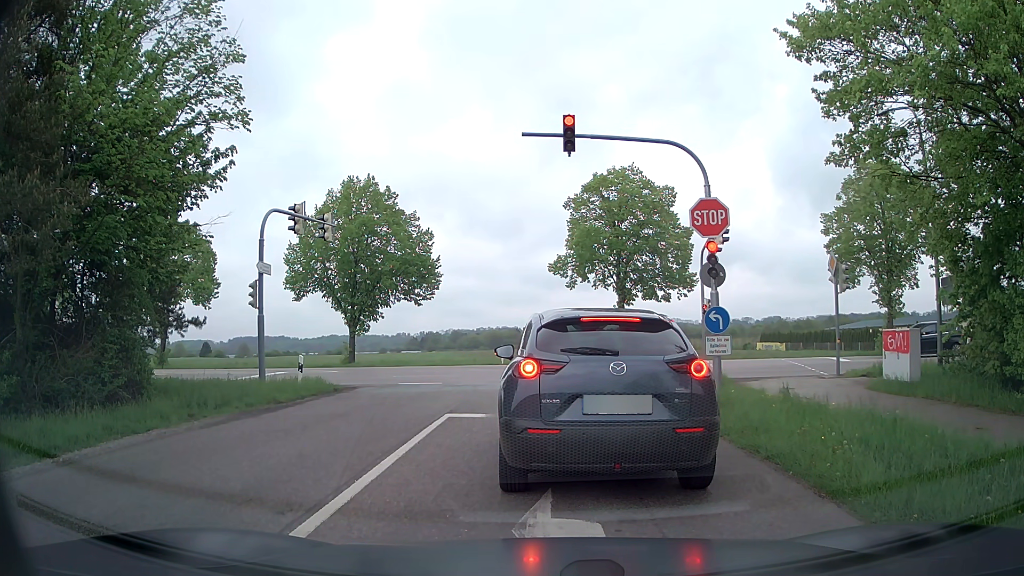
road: tertiary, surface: asphalt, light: Day
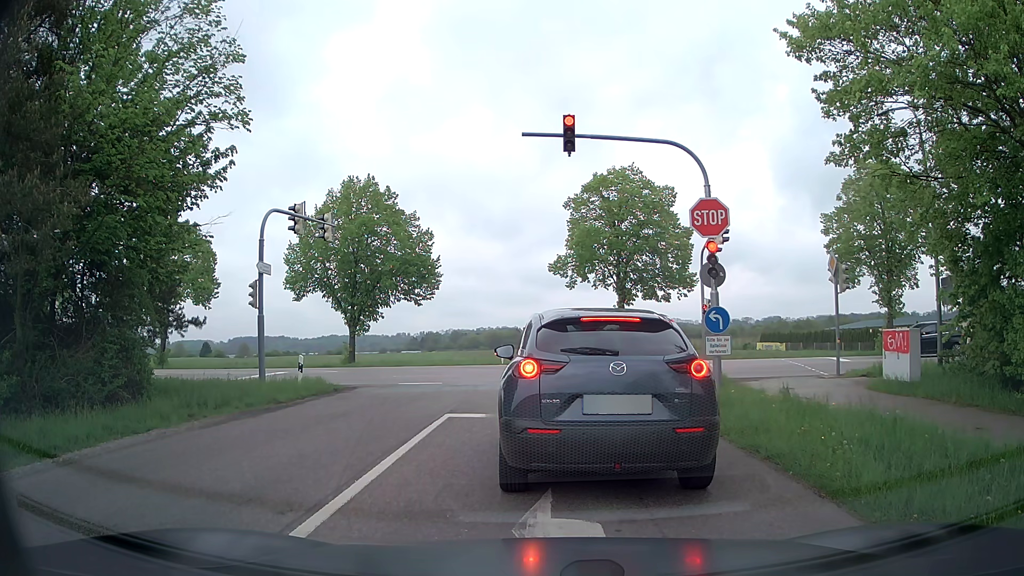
(0.0, 0.0) m; 0°
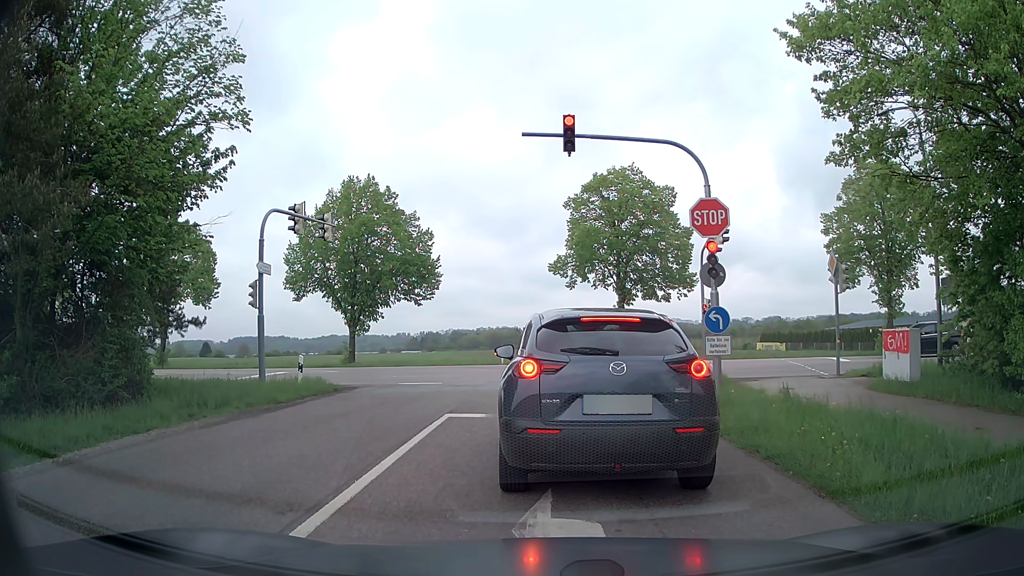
(0.0, 0.0) m; 0°
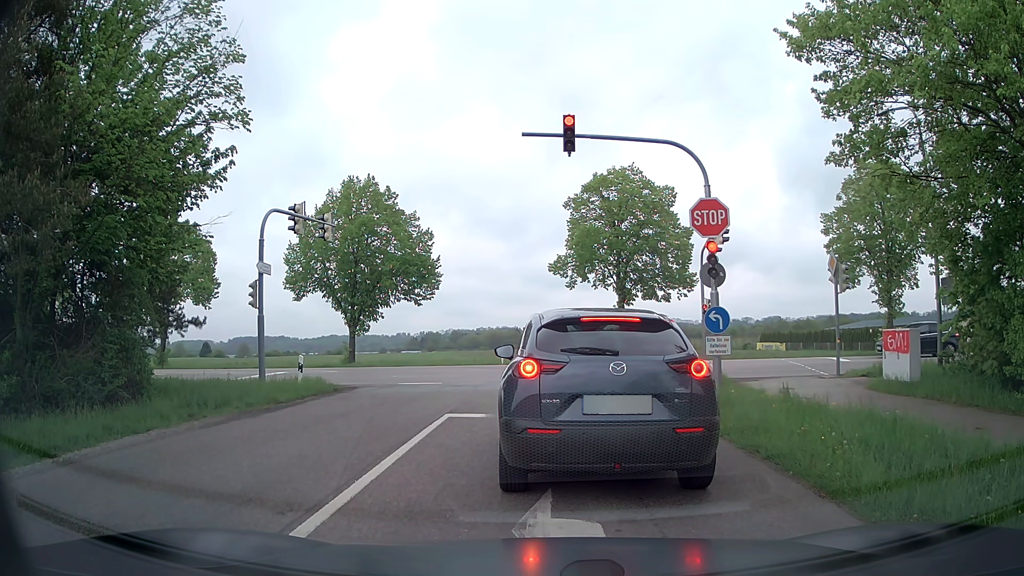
(0.0, 0.0) m; 0°
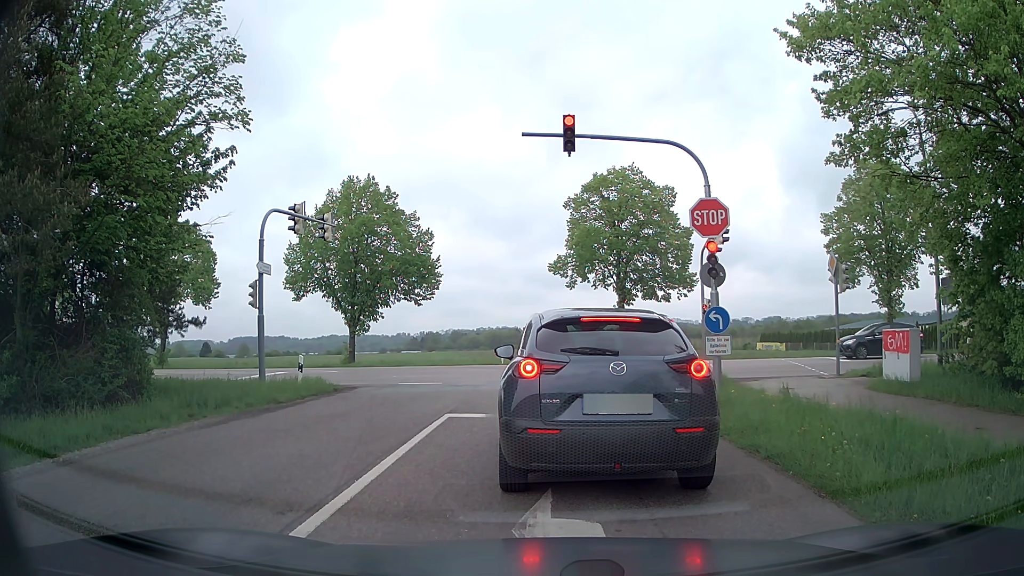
(0.0, 0.0) m; 0°
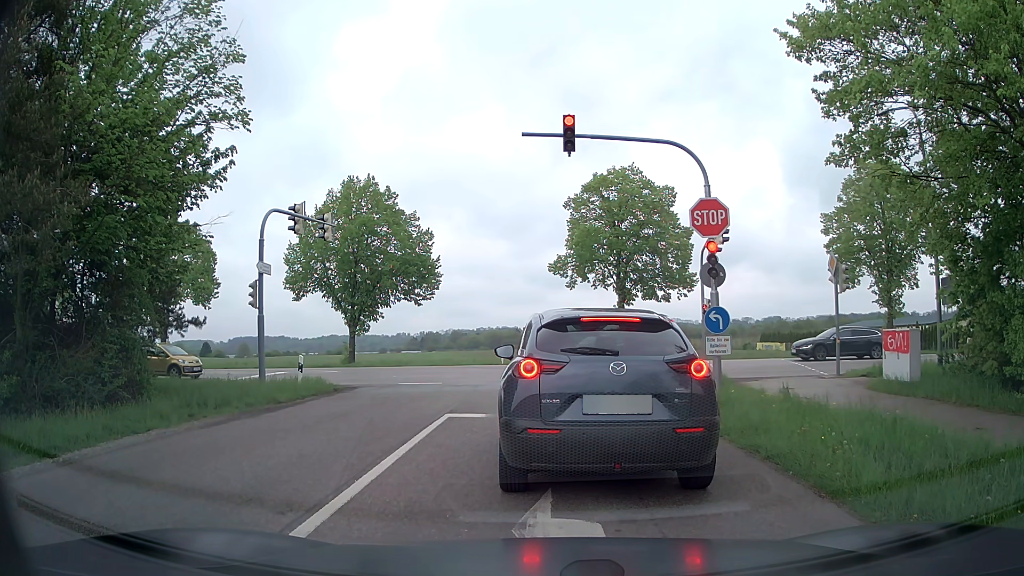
(0.0, 0.0) m; 0°
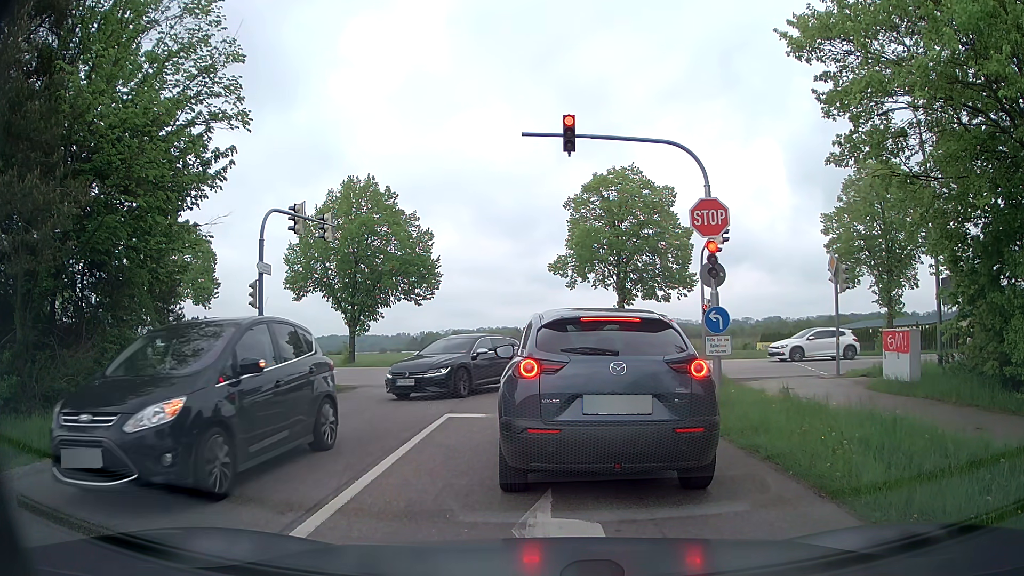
(0.0, 0.0) m; 0°
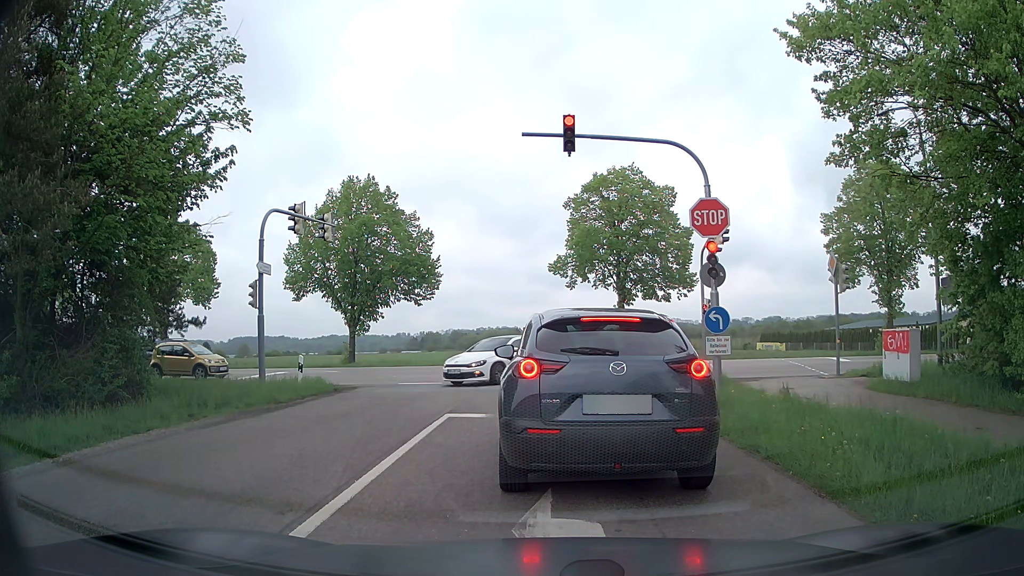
(0.0, 0.0) m; 0°
(0, +10) (0, +20) (-3, +29) (-11, +35) (-21, +38) (-31, +39) (-41, +40) (-51, +41) (-61, +42) (-70, +44) m
